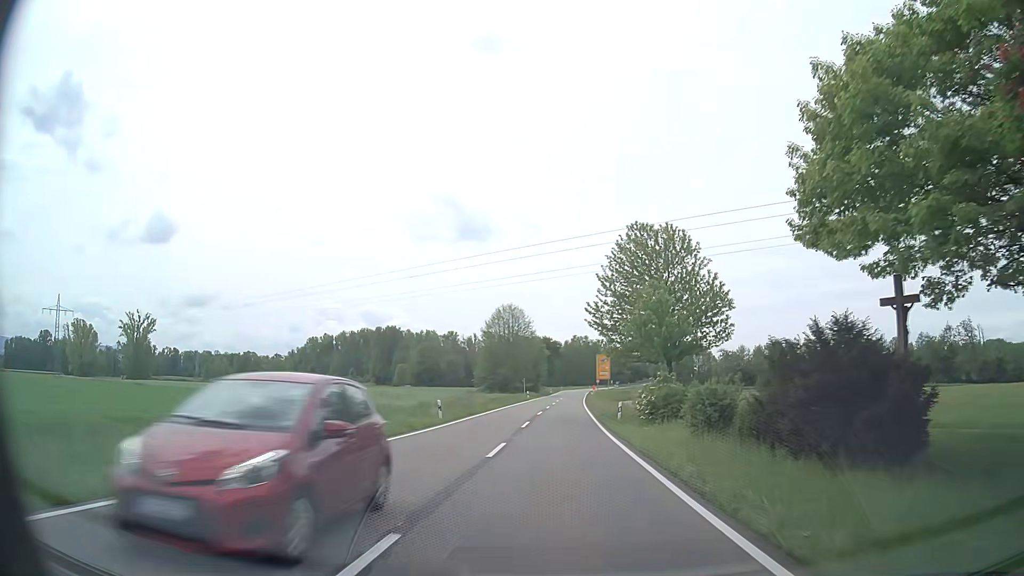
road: secondary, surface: asphalt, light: Day
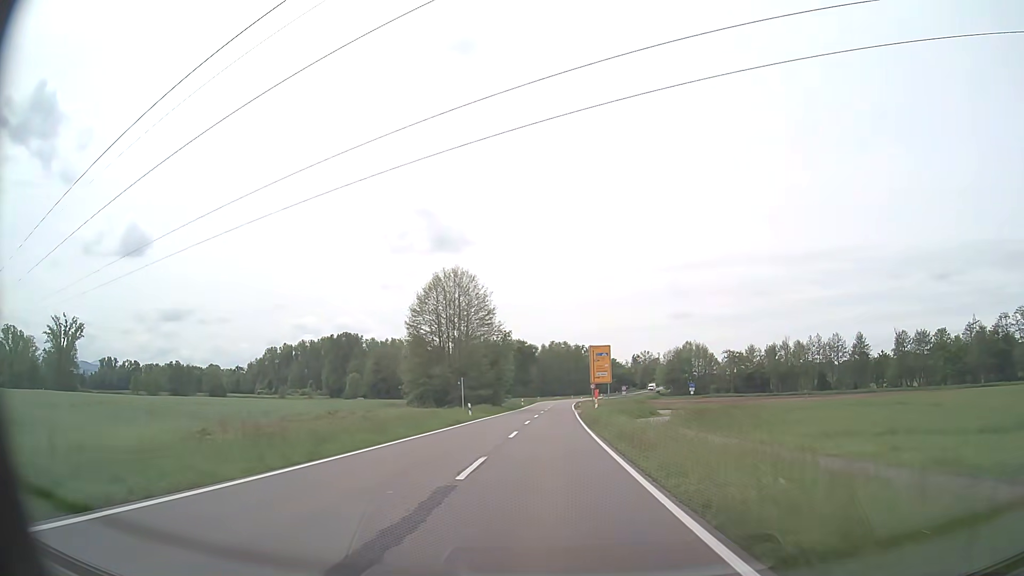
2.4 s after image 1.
(+1.0, +39.7) m; +3°
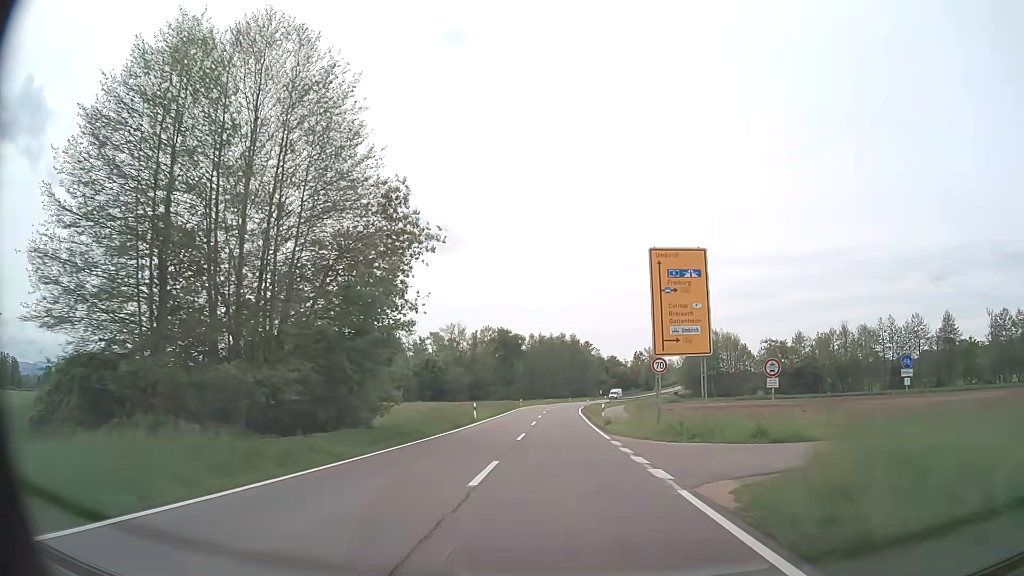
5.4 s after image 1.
(-0.2, +49.3) m; +1°
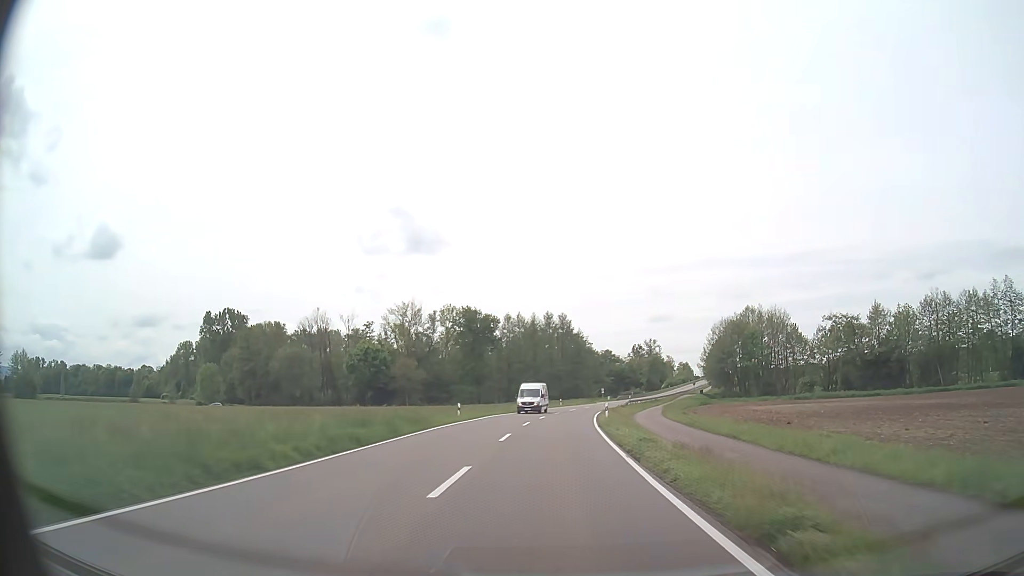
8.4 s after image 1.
(+0.6, +49.3) m; +1°
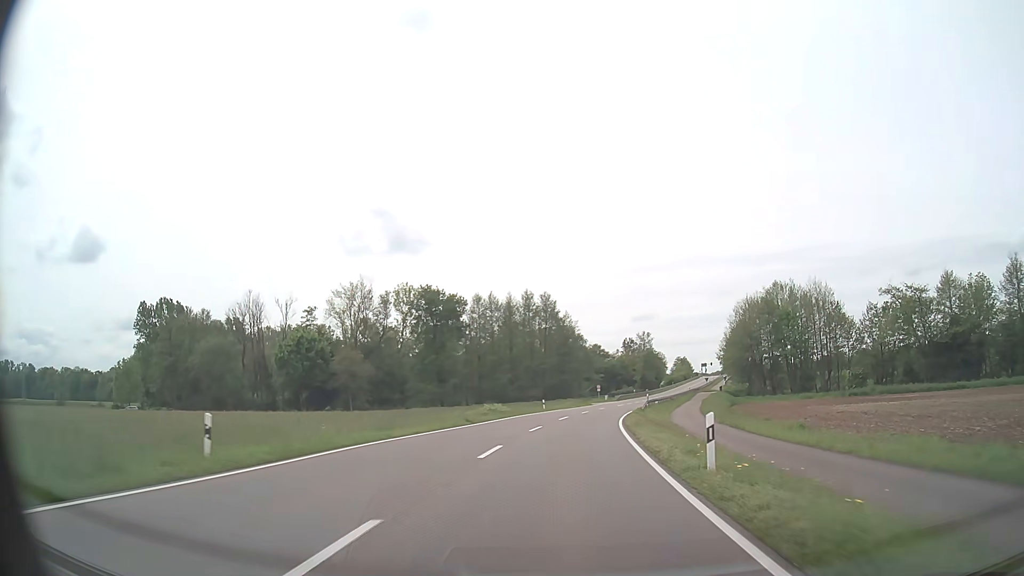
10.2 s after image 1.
(+0.3, +29.6) m; +1°
(0, +10) (0, +20) (+1, +30) (+2, +40) (+3, +50) (+5, +60) (+7, +69) (+10, +79) (+12, +89) (+15, +98) m
